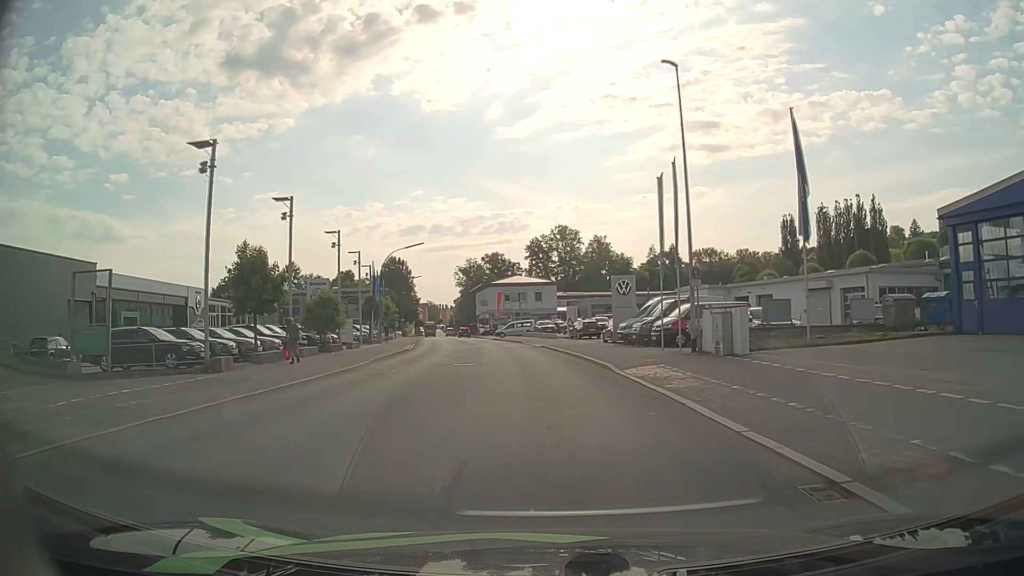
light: Day
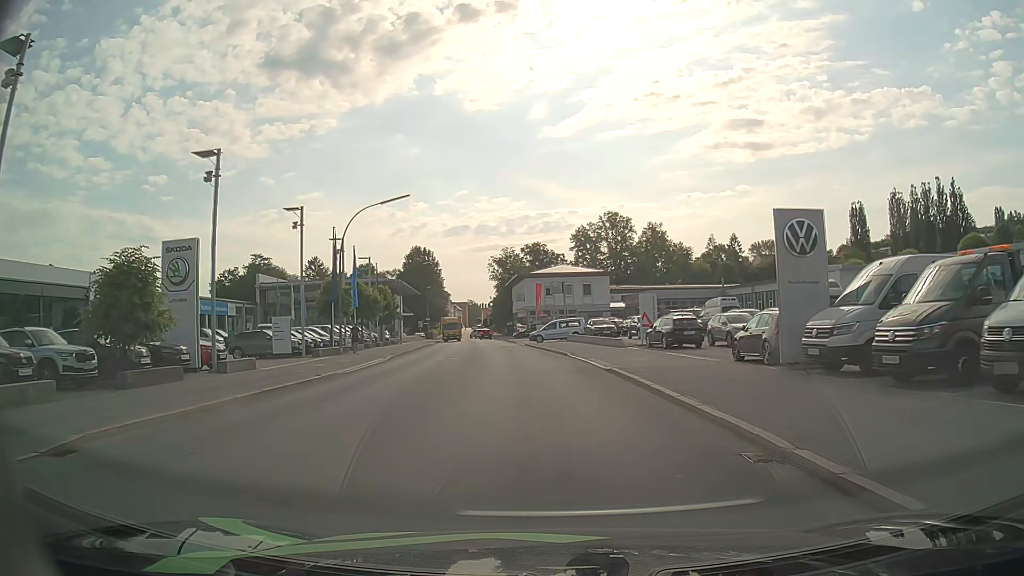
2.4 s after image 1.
(-0.8, +22.2) m; -4°
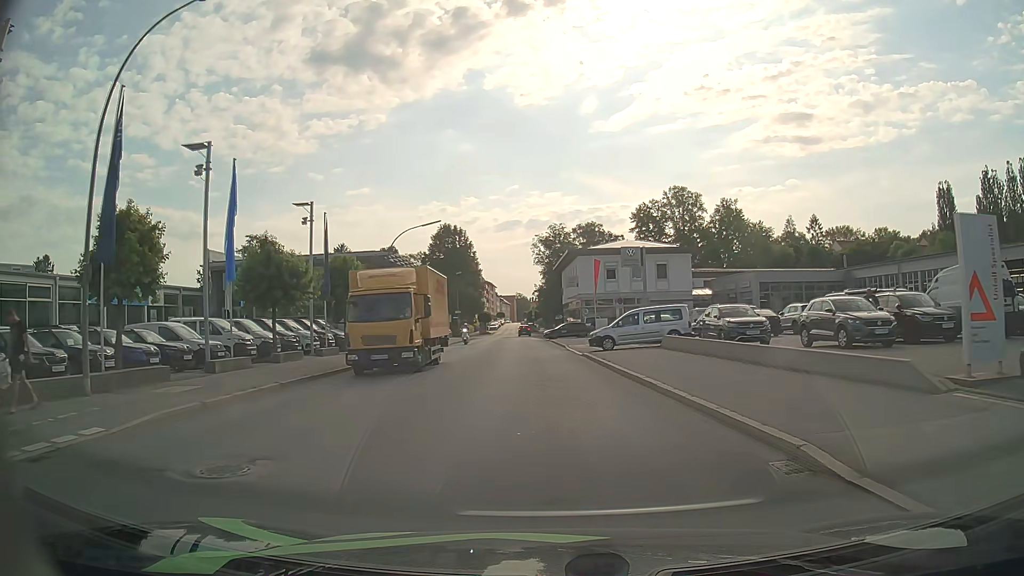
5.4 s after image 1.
(-1.0, +25.3) m; -5°
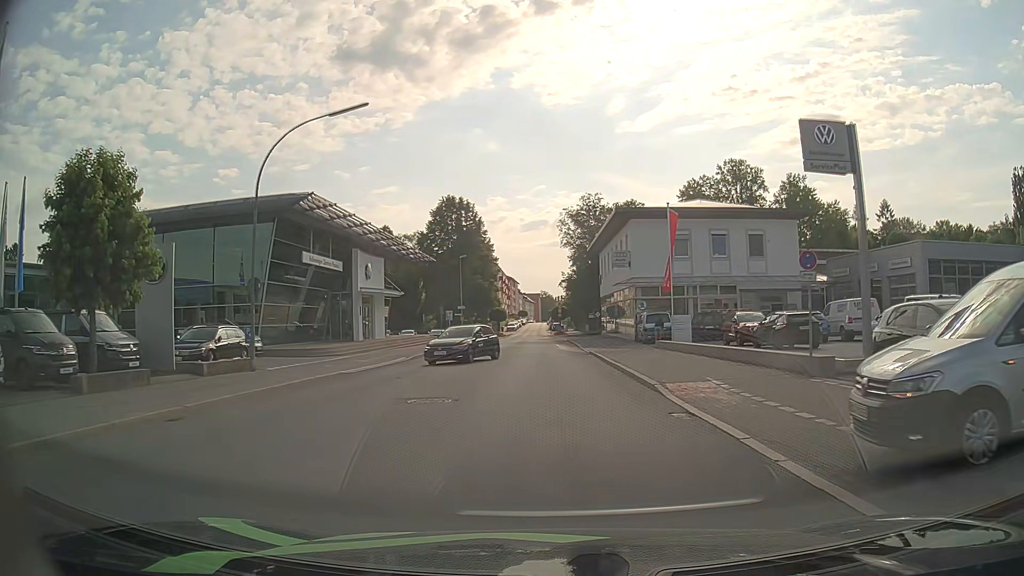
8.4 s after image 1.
(-0.6, +25.8) m; -2°
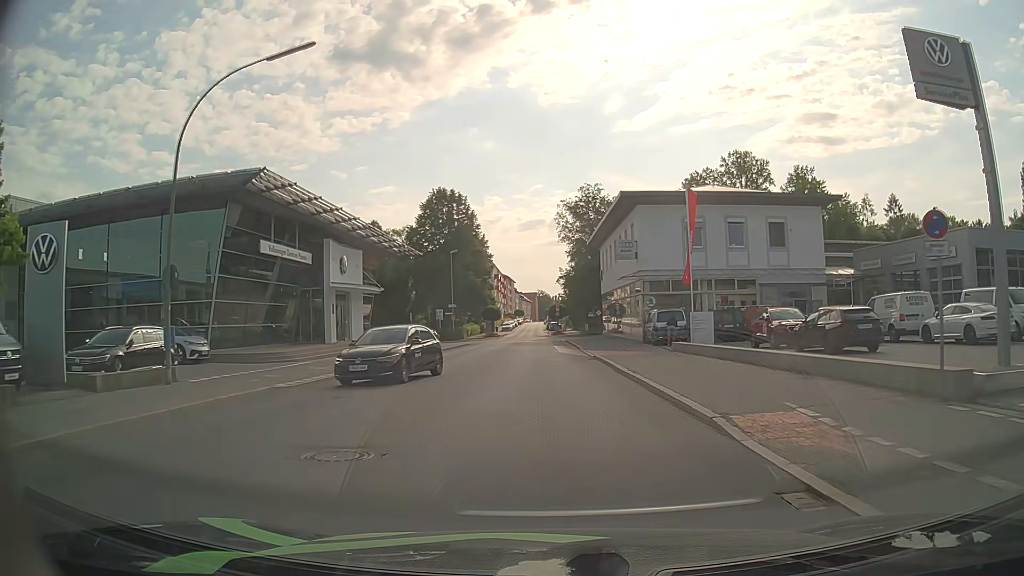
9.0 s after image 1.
(0.0, +5.3) m; +1°
